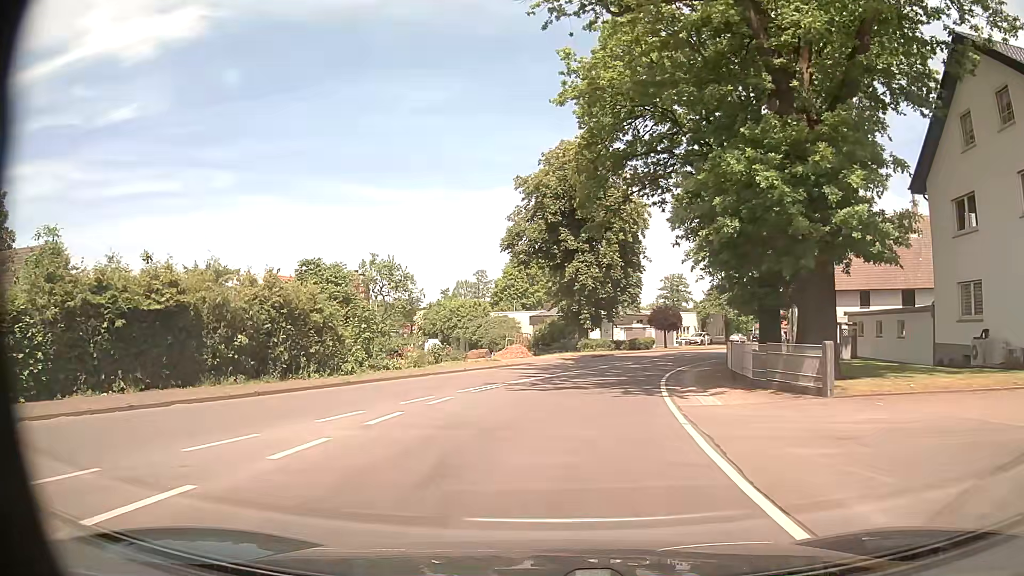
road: tertiary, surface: asphalt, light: Day
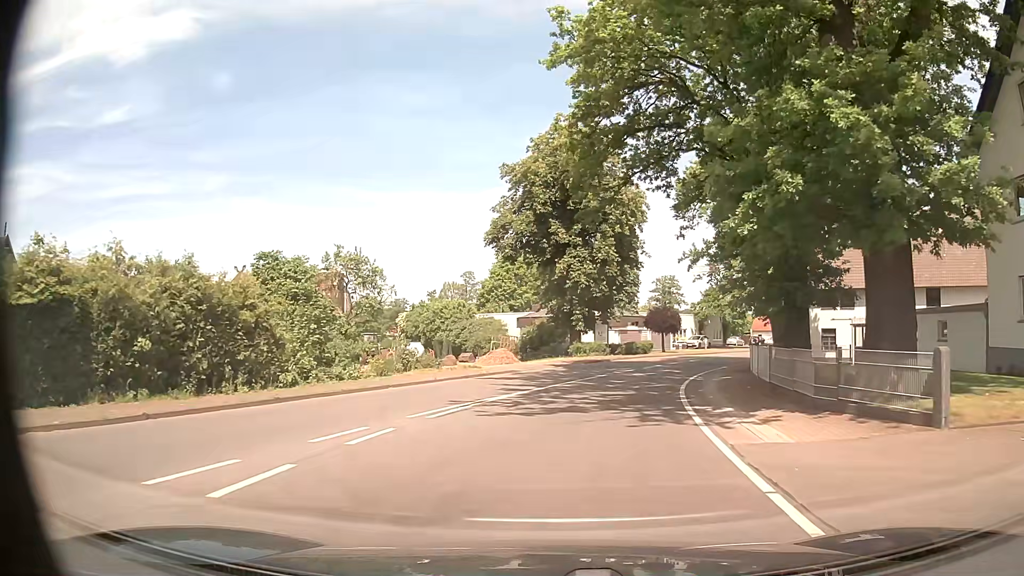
(0.0, +4.8) m; 0°
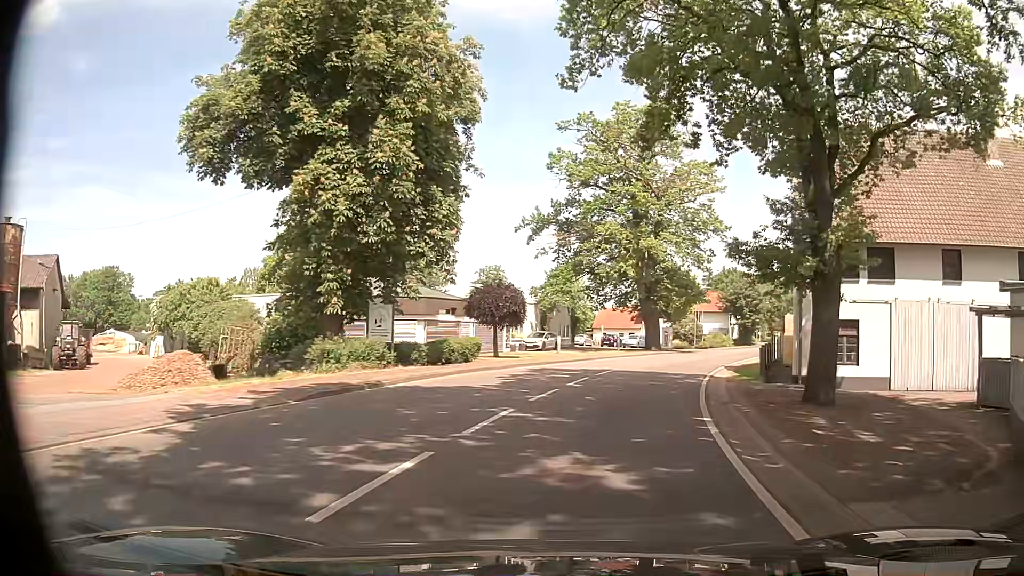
(+2.7, +23.0) m; +14°
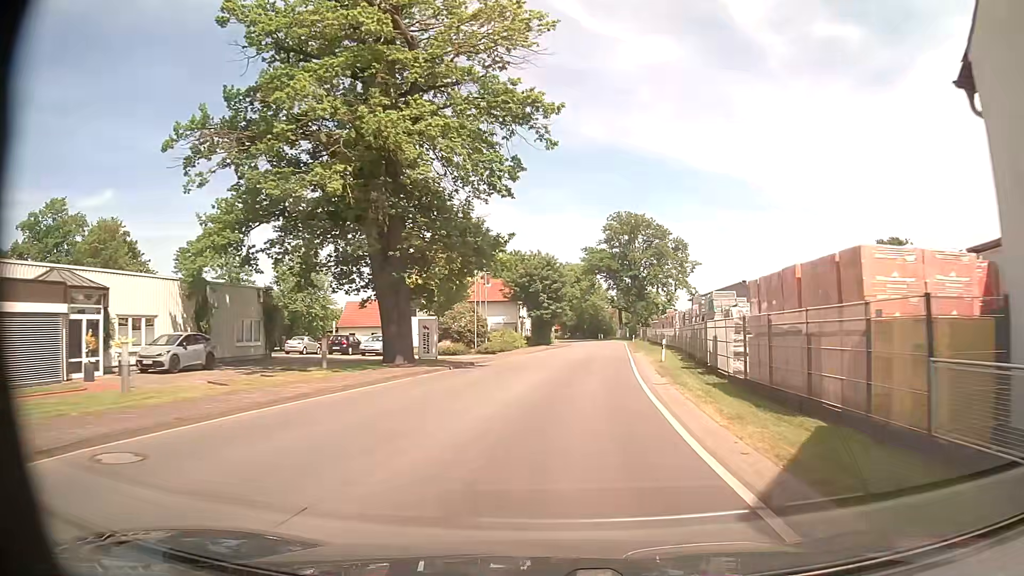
(+5.5, +28.7) m; +19°
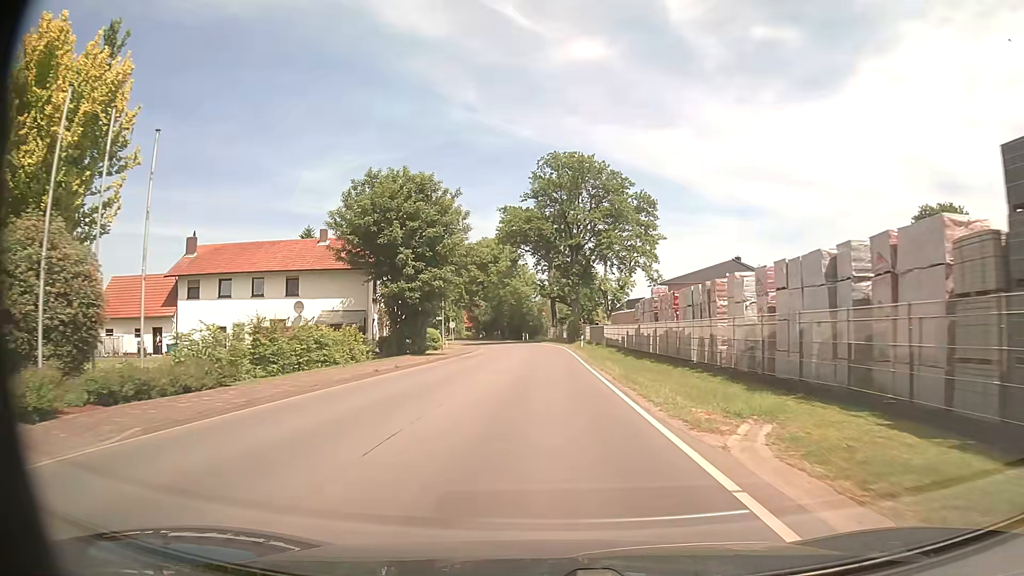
(+3.8, +39.7) m; +7°
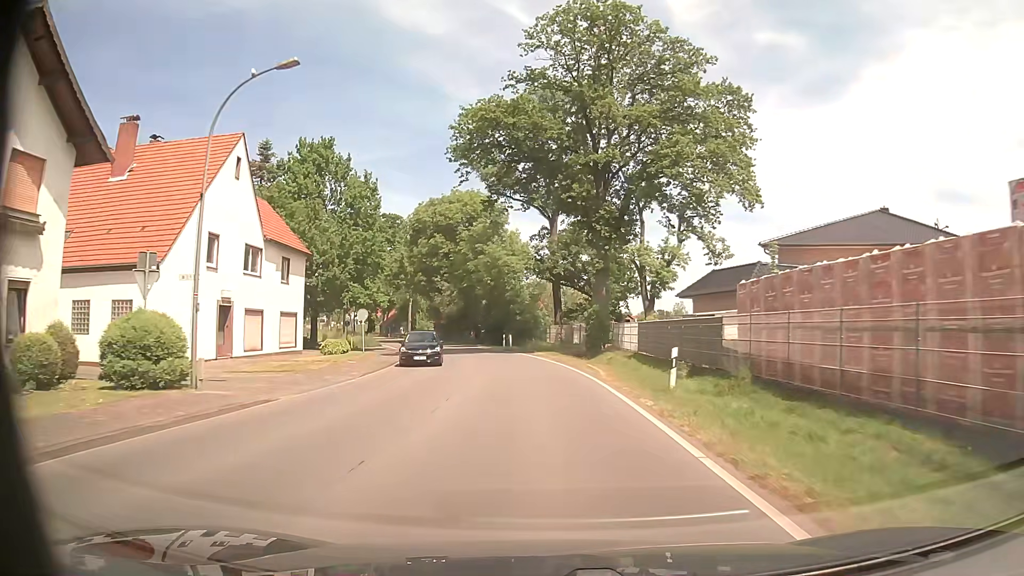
(-0.2, +38.6) m; 0°
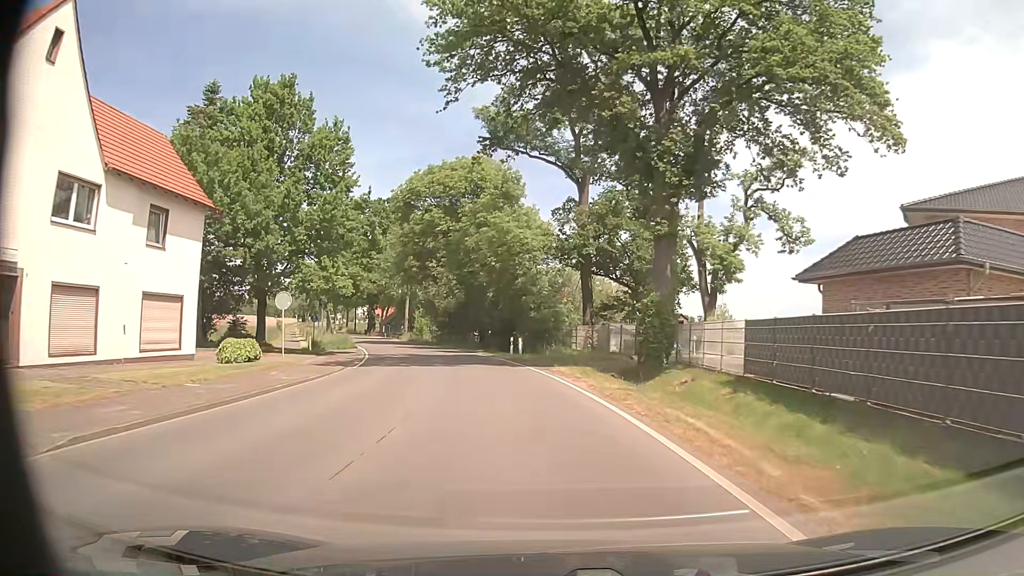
(-0.2, +15.6) m; -2°
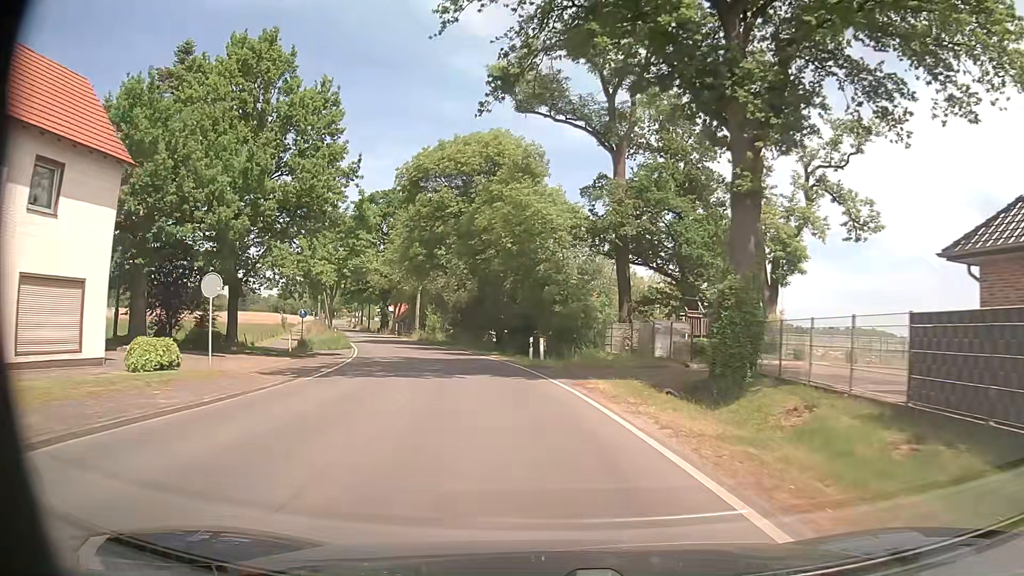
(-0.1, +7.8) m; -2°
(0, +10) (-1, +20) (-3, +30) (-6, +39) (-9, +49) (-12, +58) (-16, +68) (-19, +77) (-23, +86) (-26, +96) m
